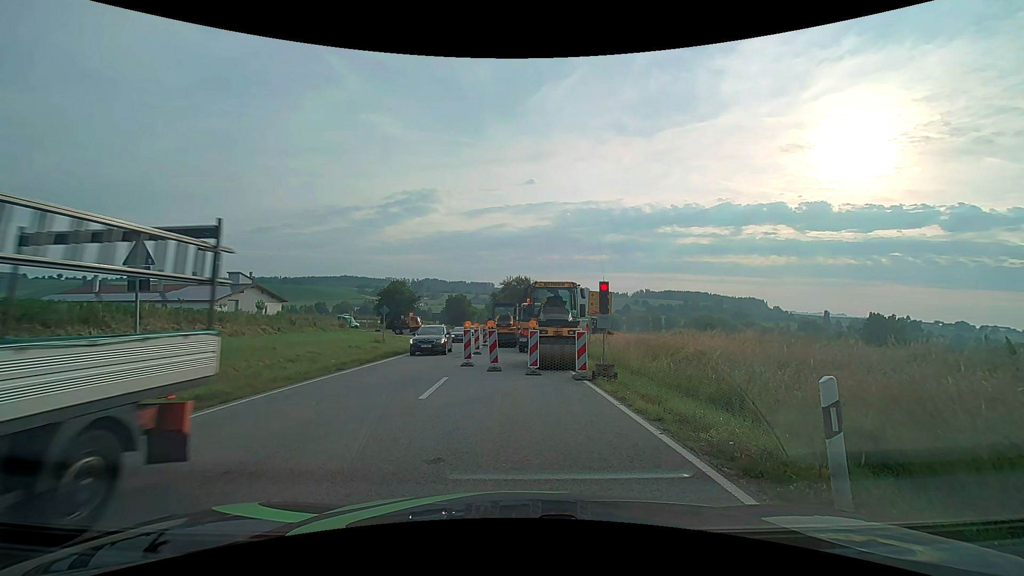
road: secondary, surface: asphalt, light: Day
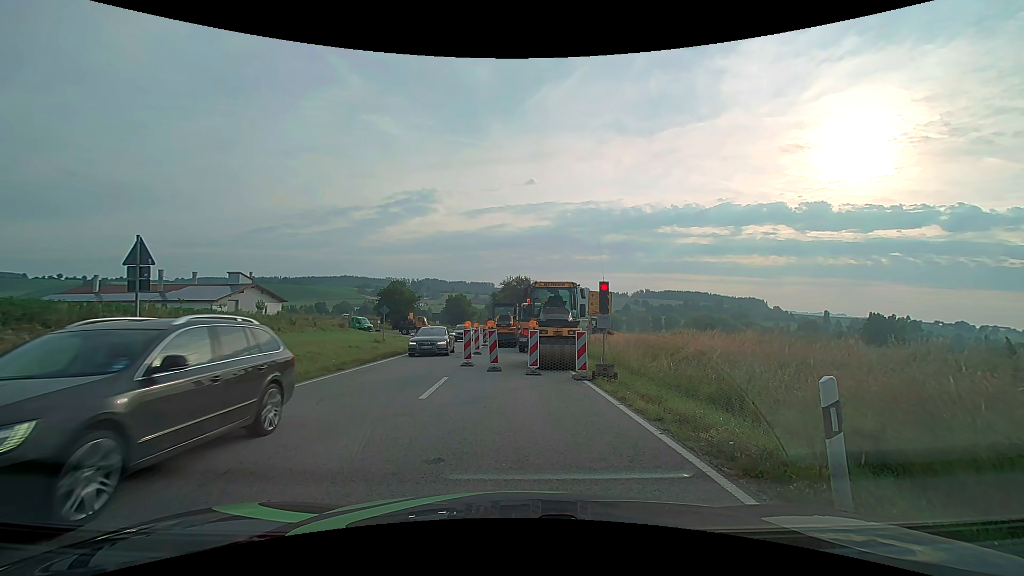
(0.0, 0.0) m; 0°
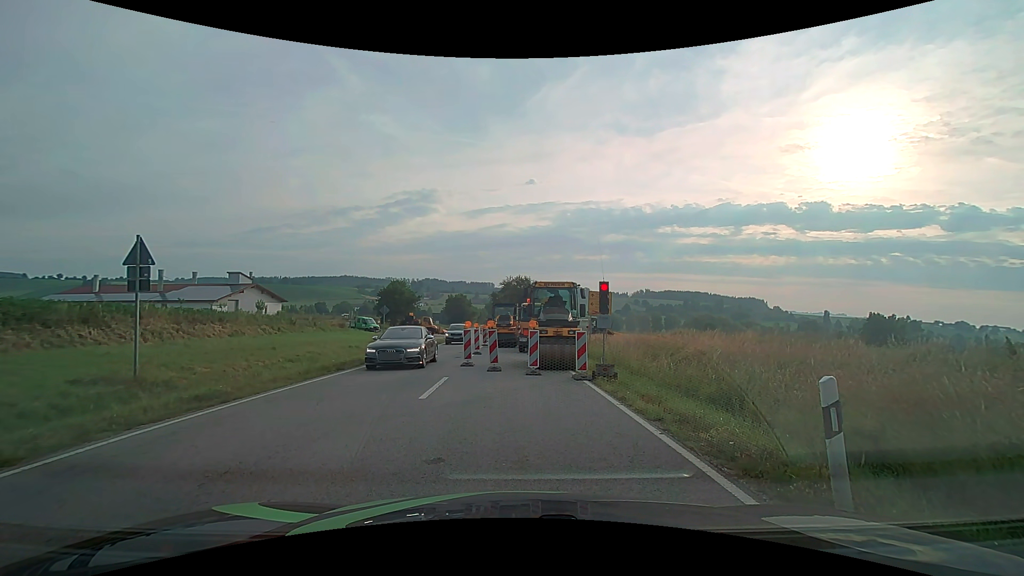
(0.0, 0.0) m; 0°
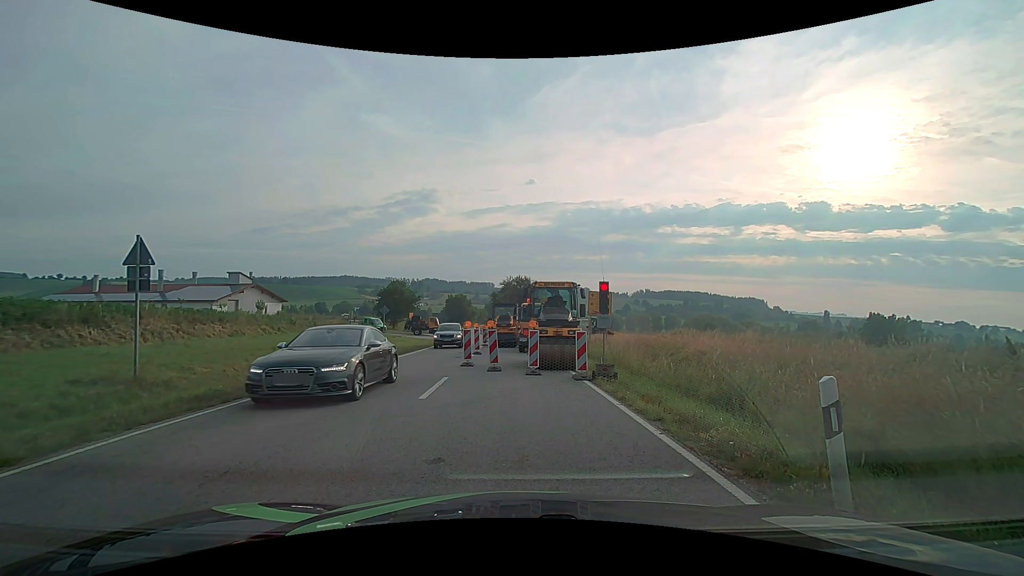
(0.0, 0.0) m; 0°
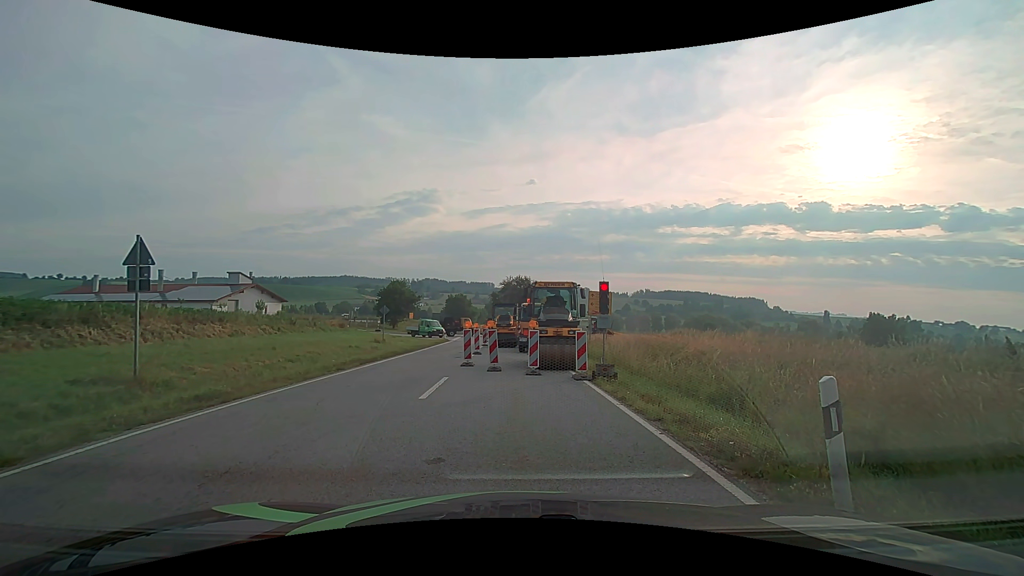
(0.0, 0.0) m; 0°
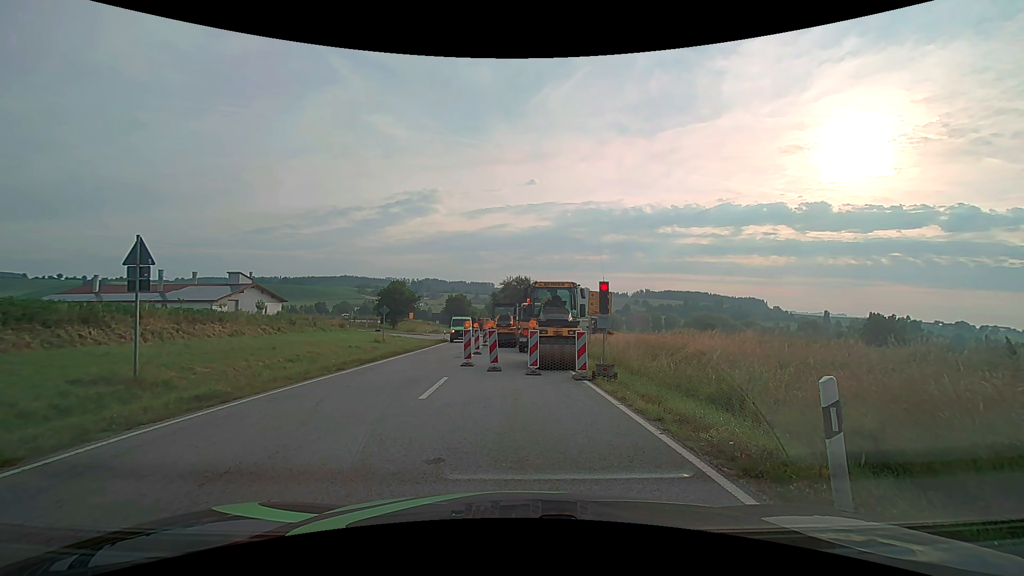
(0.0, 0.0) m; 0°
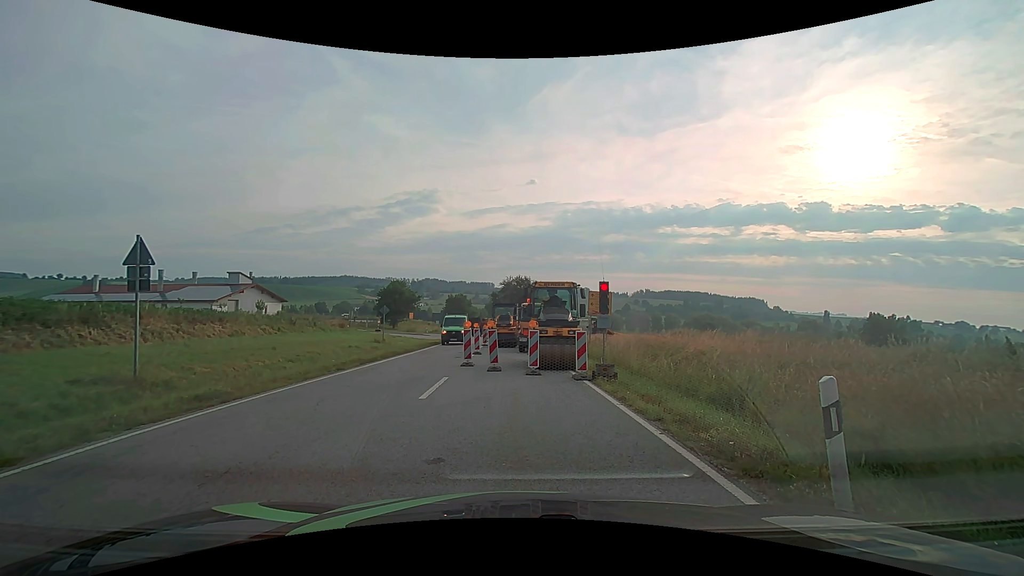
(0.0, 0.0) m; 0°
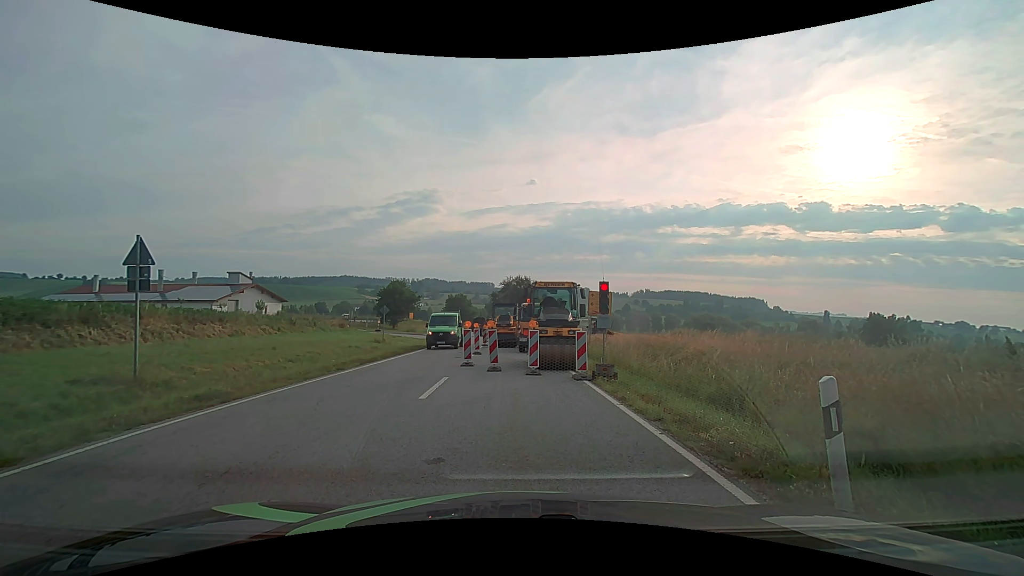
(0.0, 0.0) m; 0°
(-2, +10) (-4, +19) (-5, +29) (-6, +39) (-6, +49) (-7, +59) (-8, +69) (-9, +79) (-10, +89) (-12, +99) m
